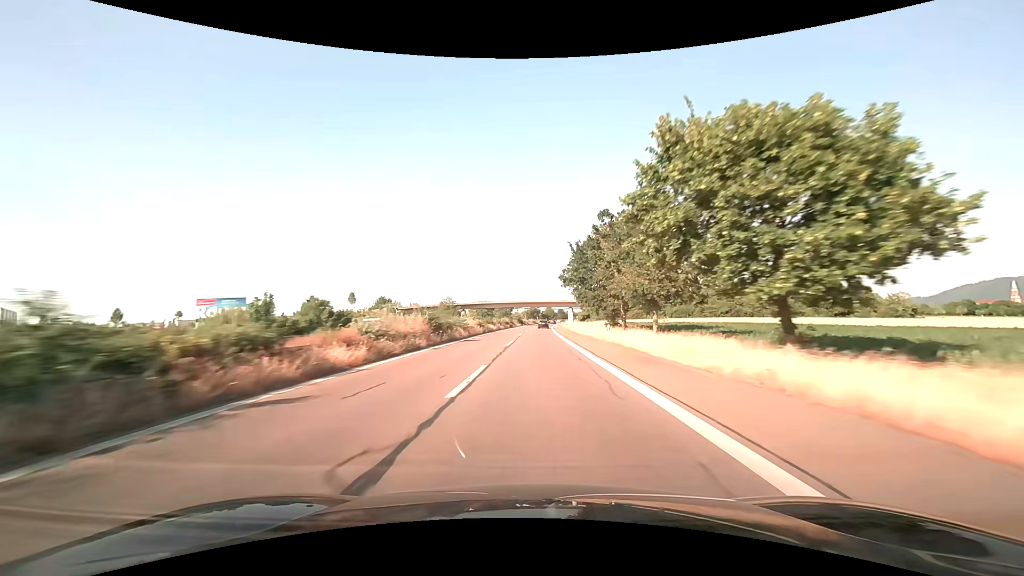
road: trunk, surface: asphalt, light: Day
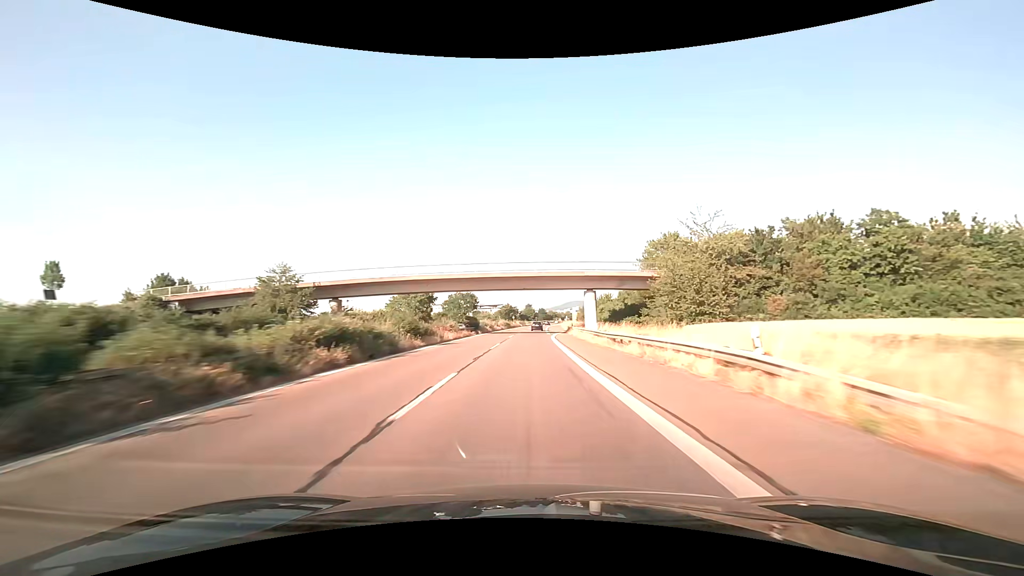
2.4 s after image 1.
(+1.9, +74.3) m; +2°
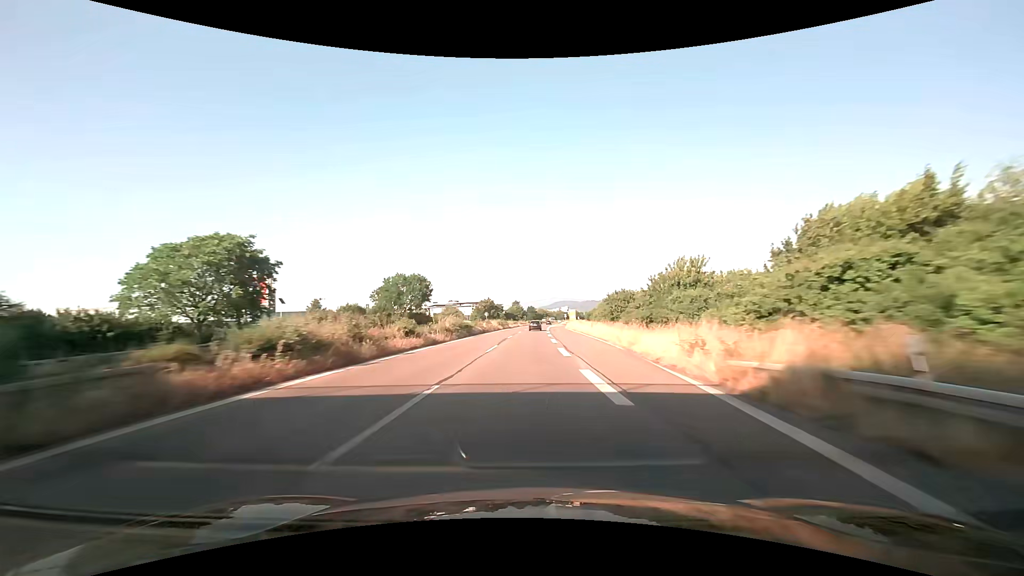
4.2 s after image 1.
(+0.7, +56.3) m; +1°
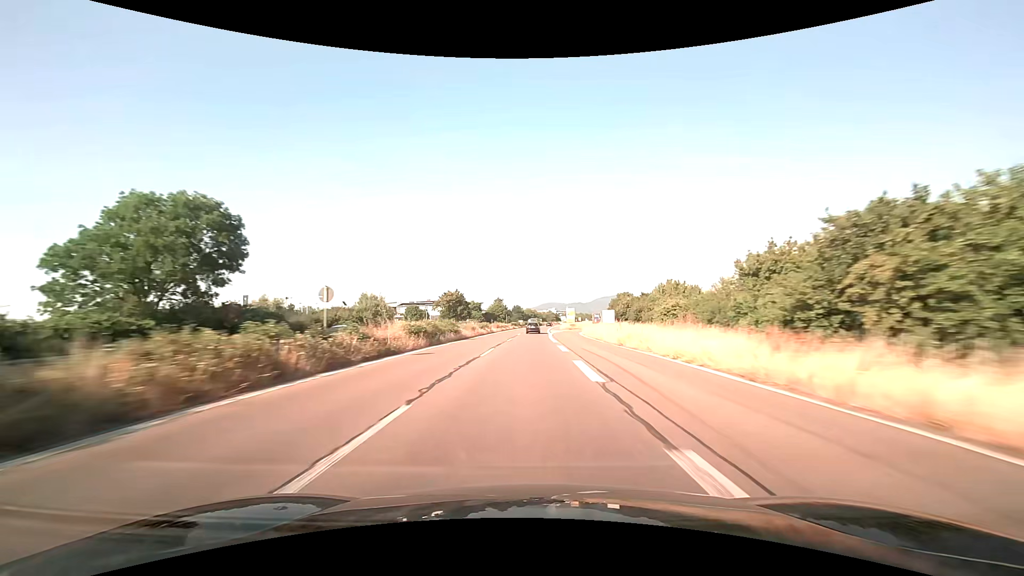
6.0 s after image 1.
(+1.2, +57.3) m; +2°
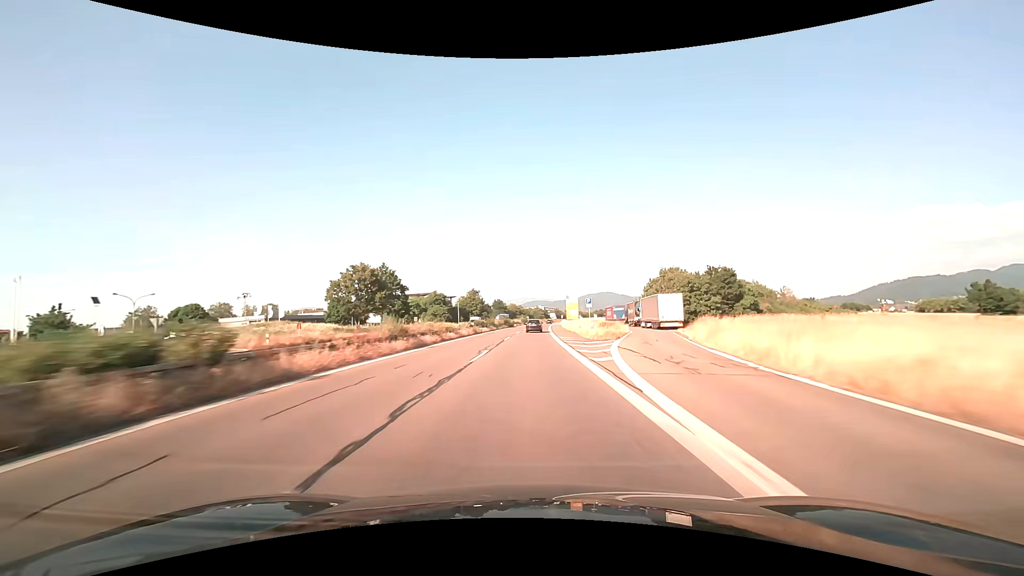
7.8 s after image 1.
(+0.7, +58.3) m; +2°
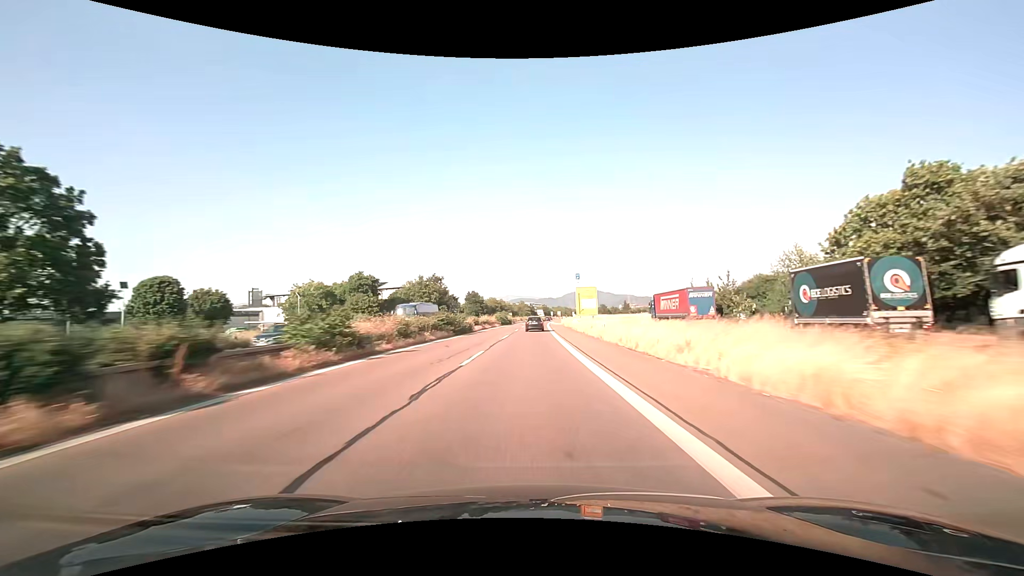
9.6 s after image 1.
(+0.8, +56.0) m; +2°
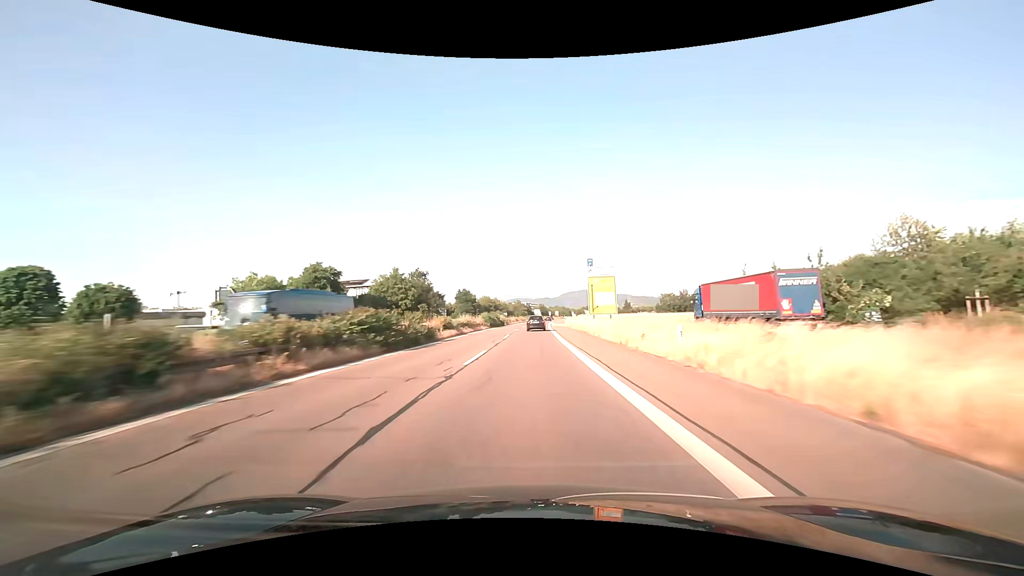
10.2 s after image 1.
(+0.1, +17.6) m; 0°
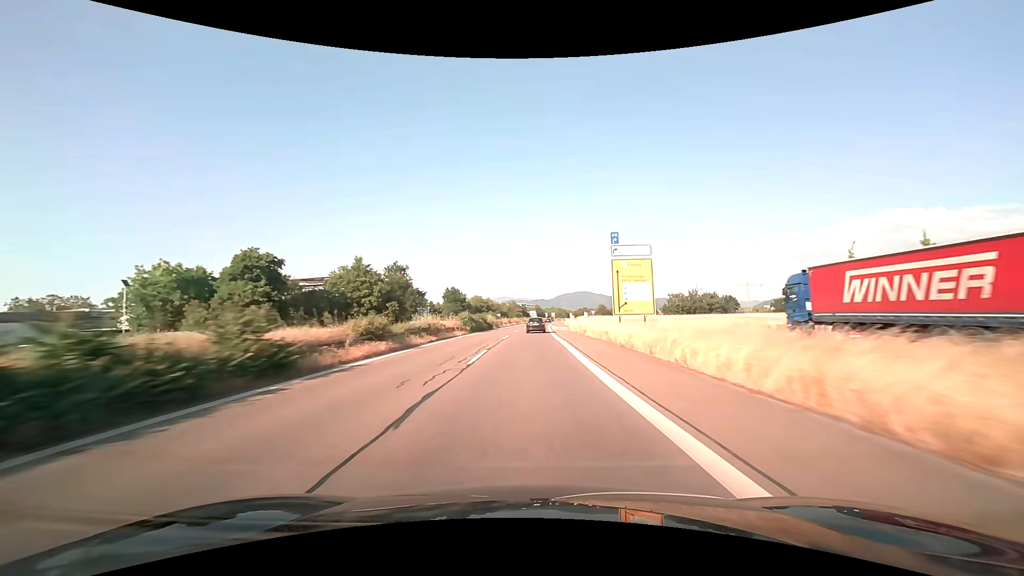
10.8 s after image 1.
(0.0, +17.2) m; 0°
(0, +10) (0, +20) (0, +30) (0, +40) (+1, +50) (+1, +60) (+1, +70) (+2, +80) (+2, +90) (+2, +100) m
